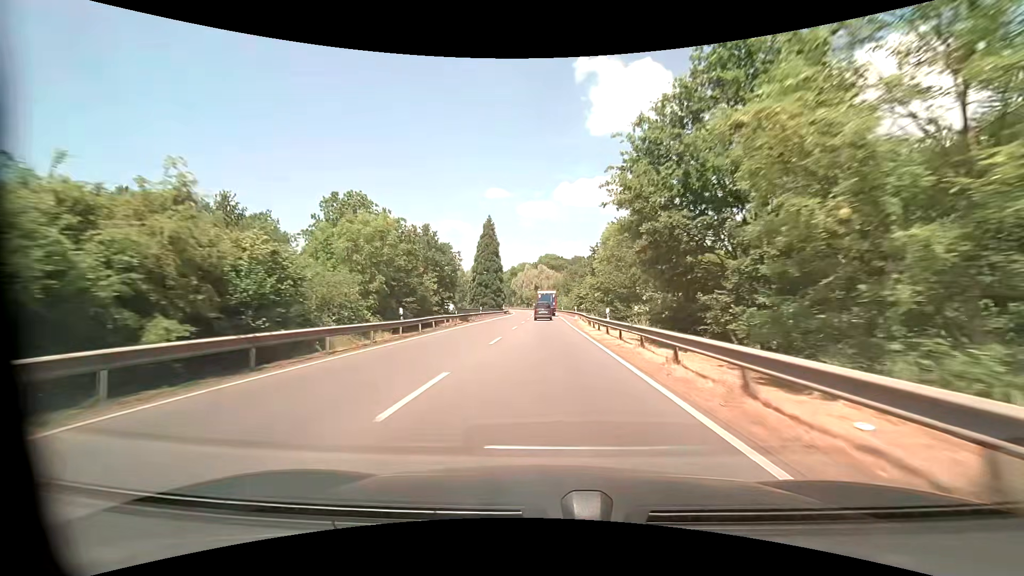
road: primary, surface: asphalt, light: Day
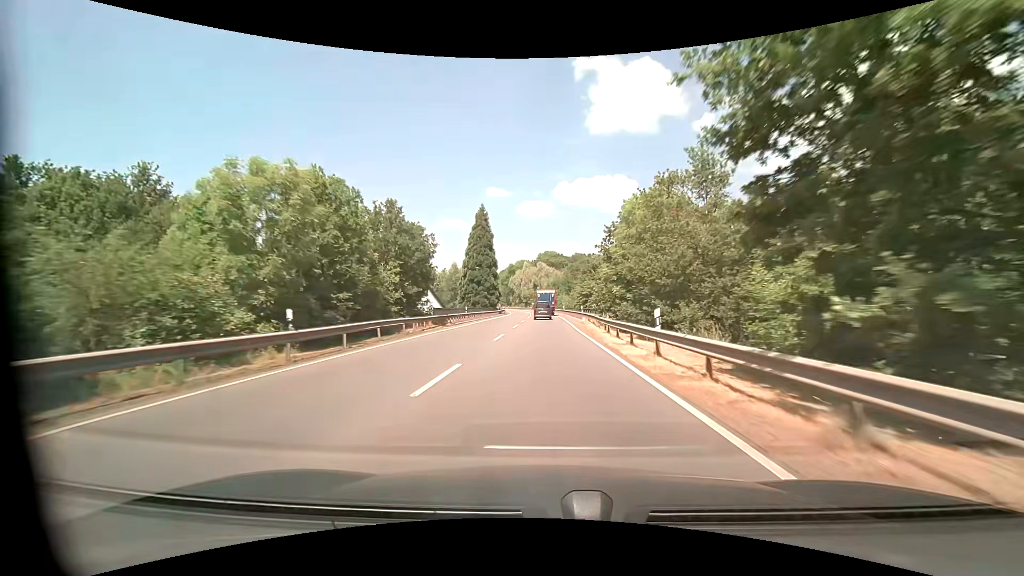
(0.0, +10.4) m; 0°
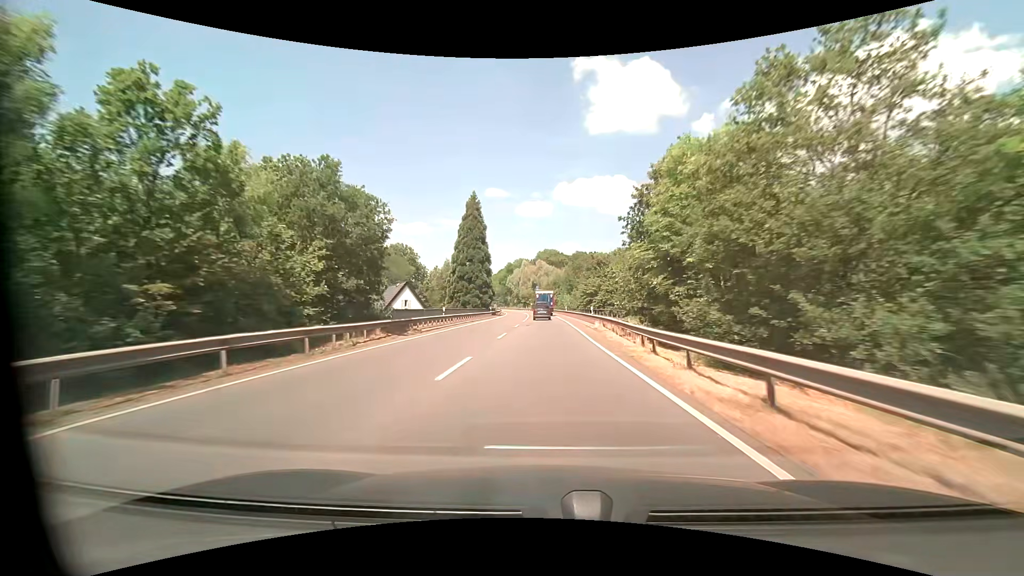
(0.0, +10.4) m; +1°
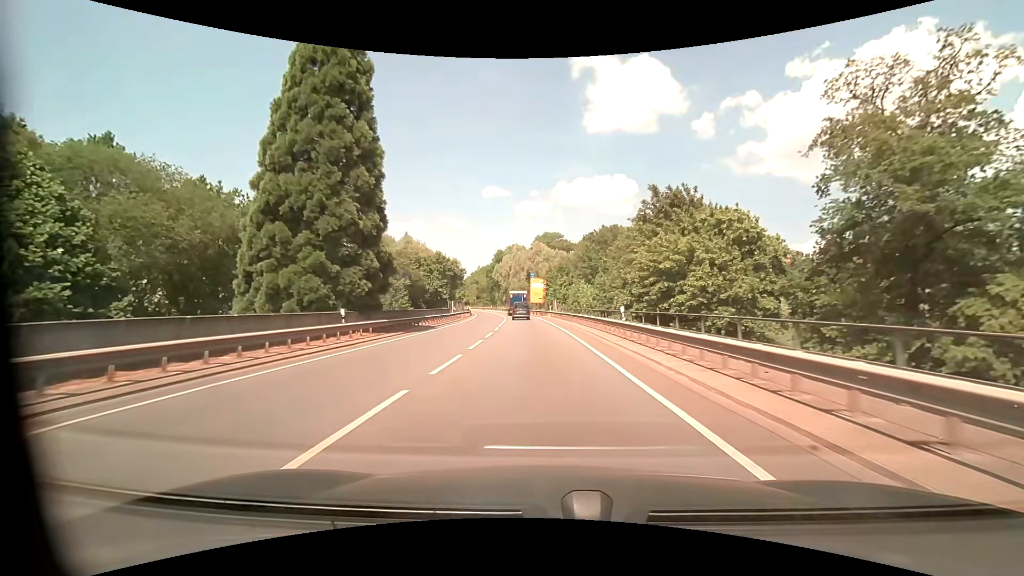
(-0.2, +53.7) m; 0°
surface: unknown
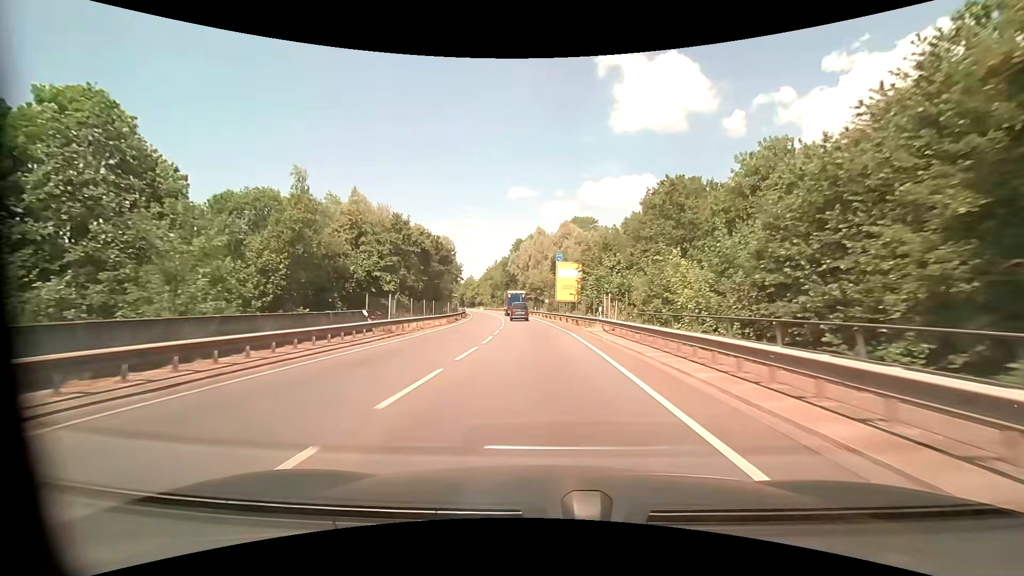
(-0.8, +33.8) m; -3°
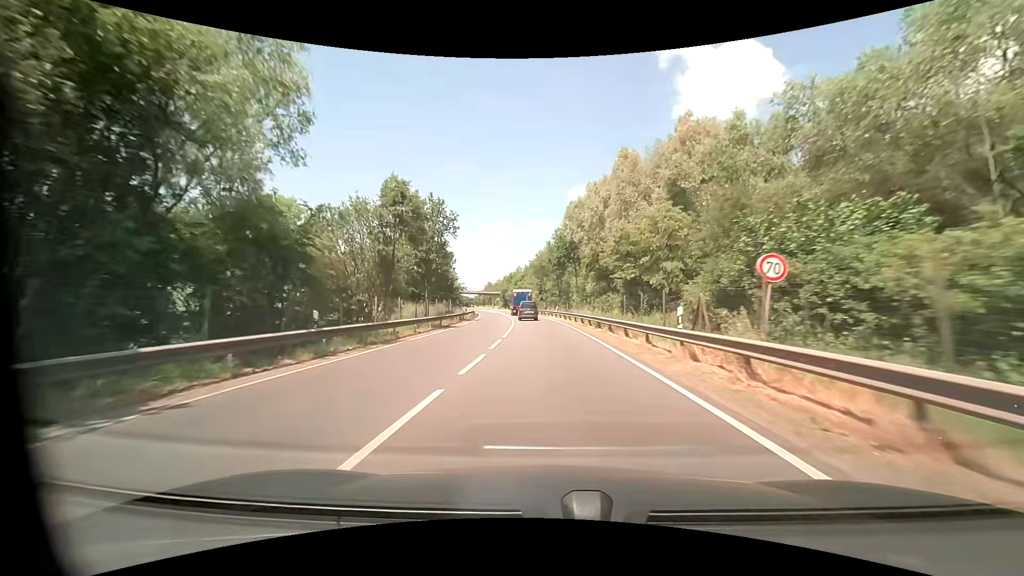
(-2.7, +57.2) m; -7°
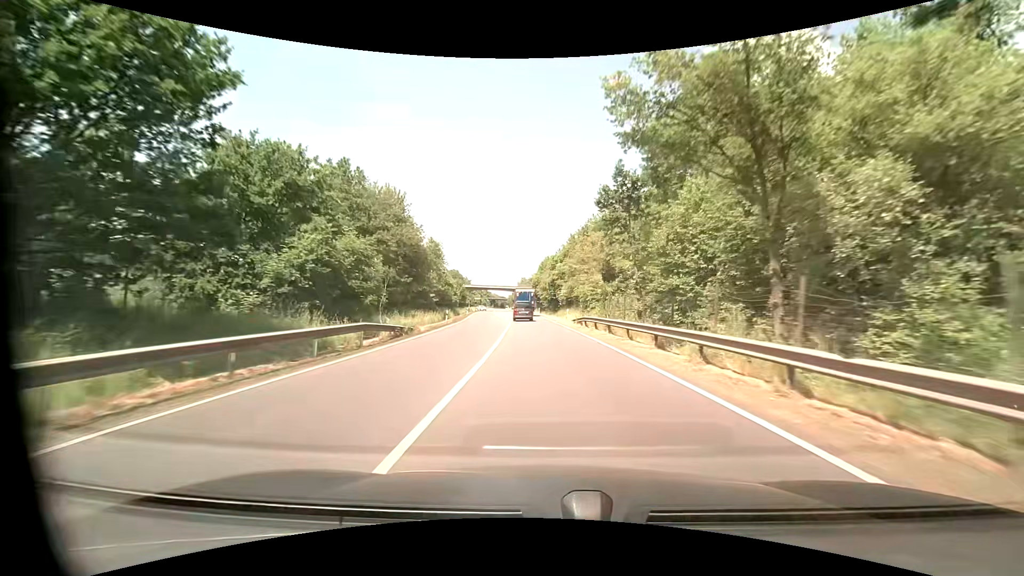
(-2.8, +56.9) m; -5°
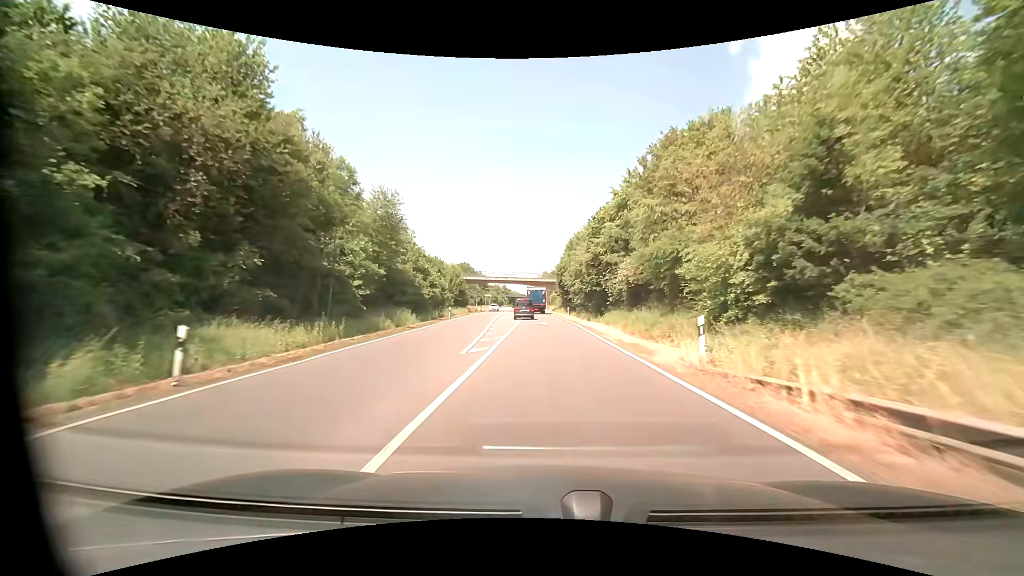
(-0.9, +32.9) m; -3°
(0, +10) (0, +20) (0, +30) (0, +40) (0, +50) (0, +60) (-1, +70) (-1, +80) (-1, +90) (-2, +100) m
